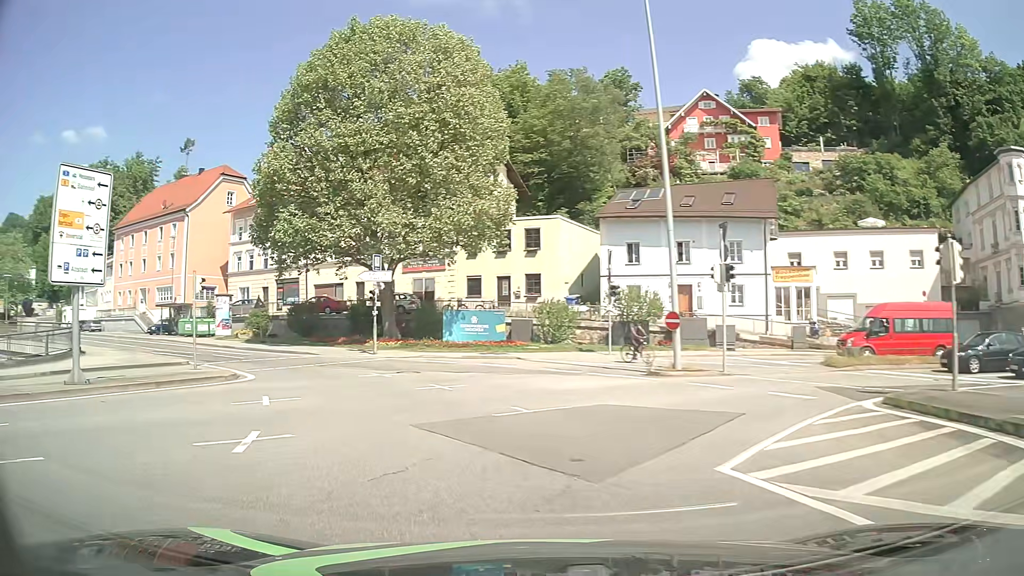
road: primary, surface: asphalt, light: Day
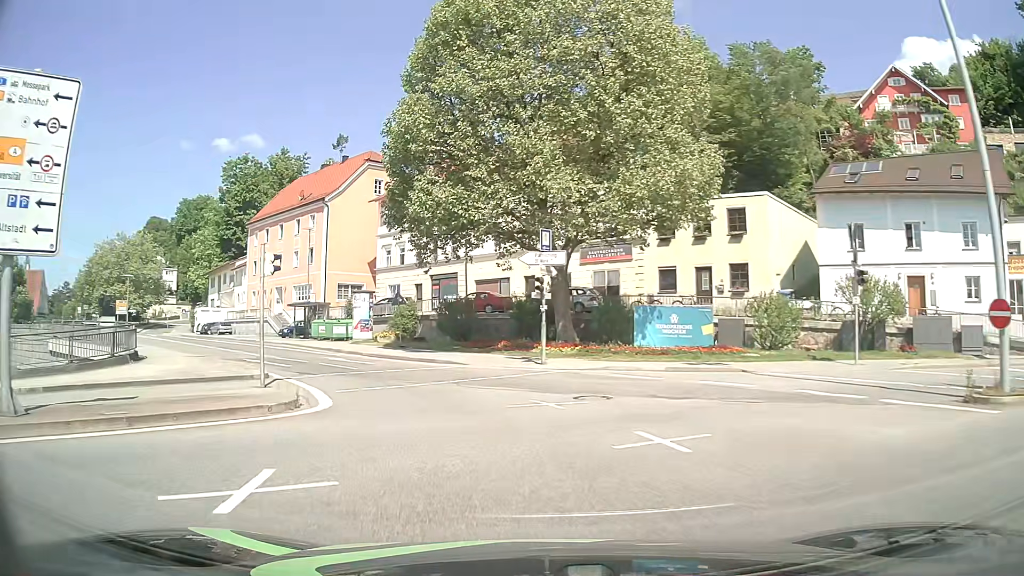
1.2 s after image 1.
(-1.3, +8.6) m; -15°
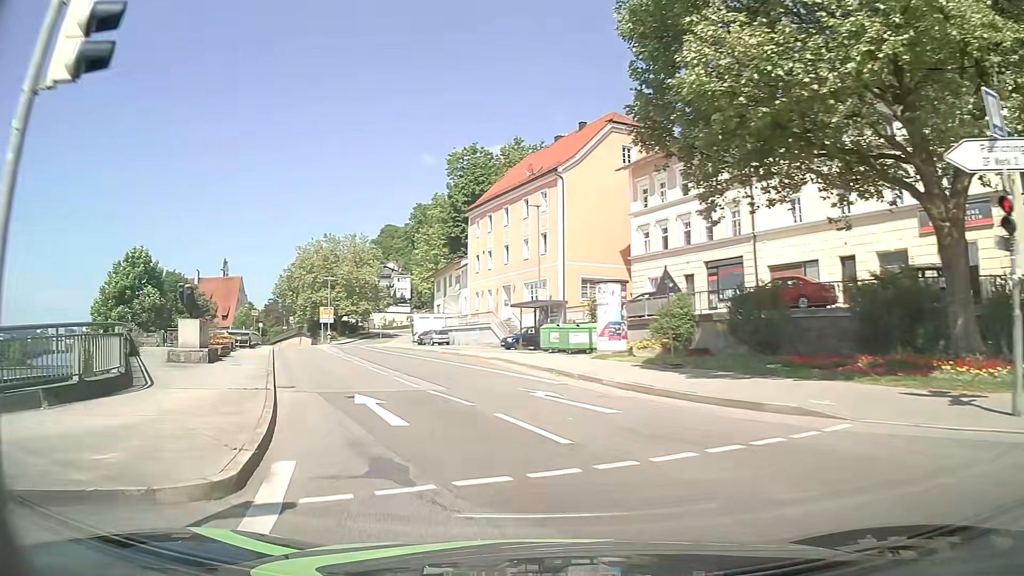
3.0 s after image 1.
(-2.6, +14.5) m; -23°
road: primary_link
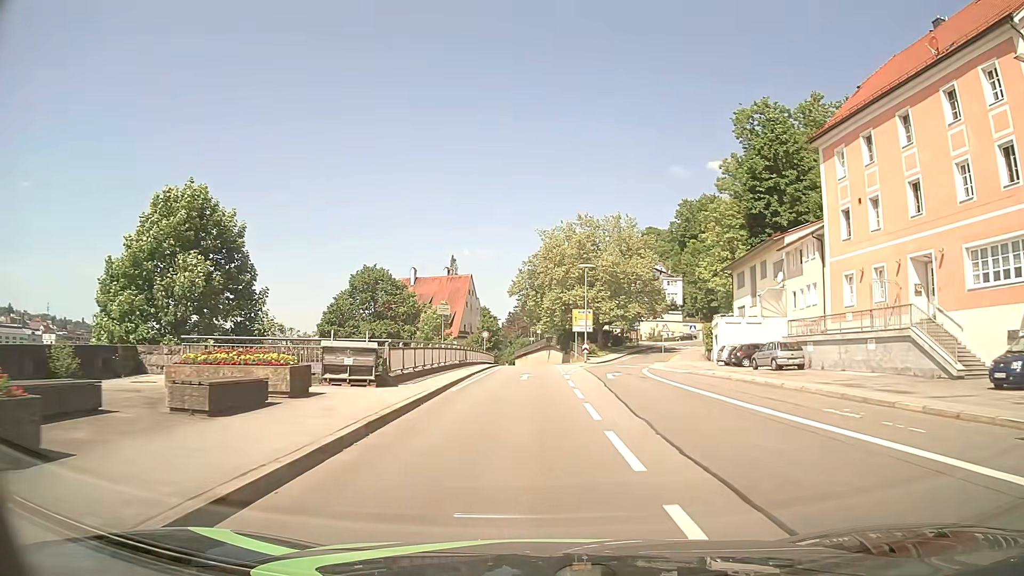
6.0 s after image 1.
(-7.4, +26.5) m; -22°
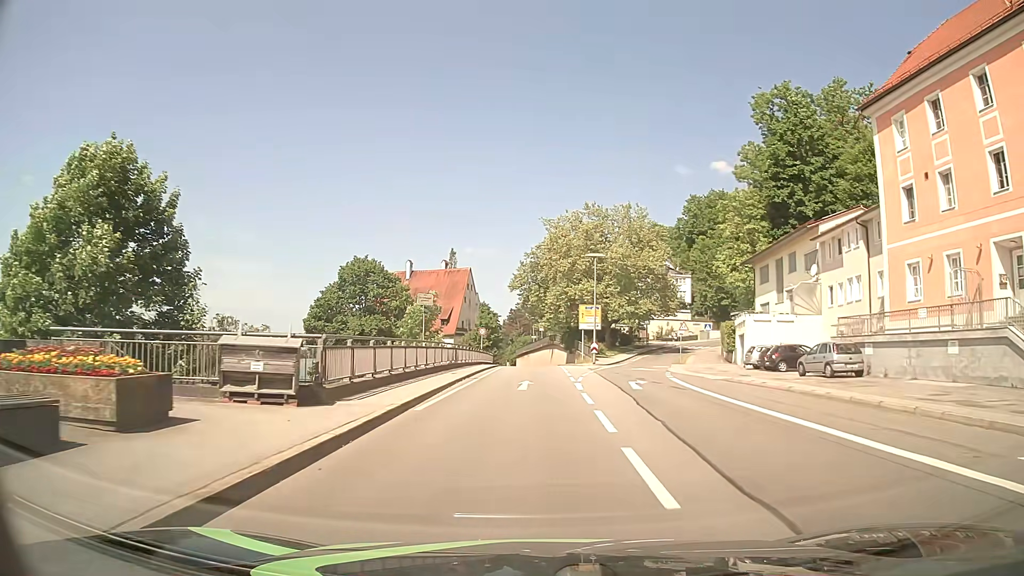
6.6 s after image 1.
(0.0, +6.2) m; 0°
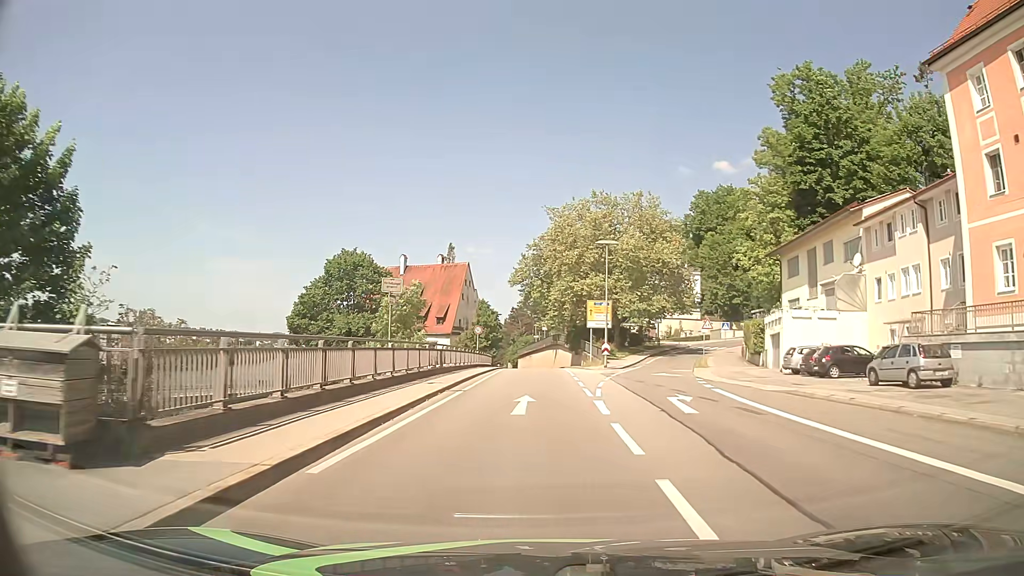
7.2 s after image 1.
(0.0, +6.5) m; 0°
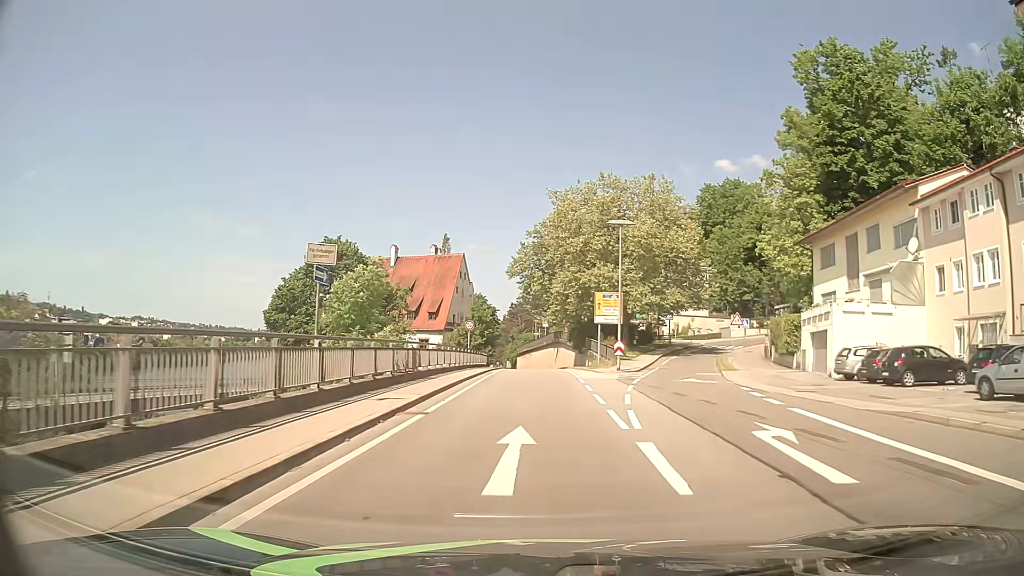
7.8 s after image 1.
(0.0, +6.7) m; 0°
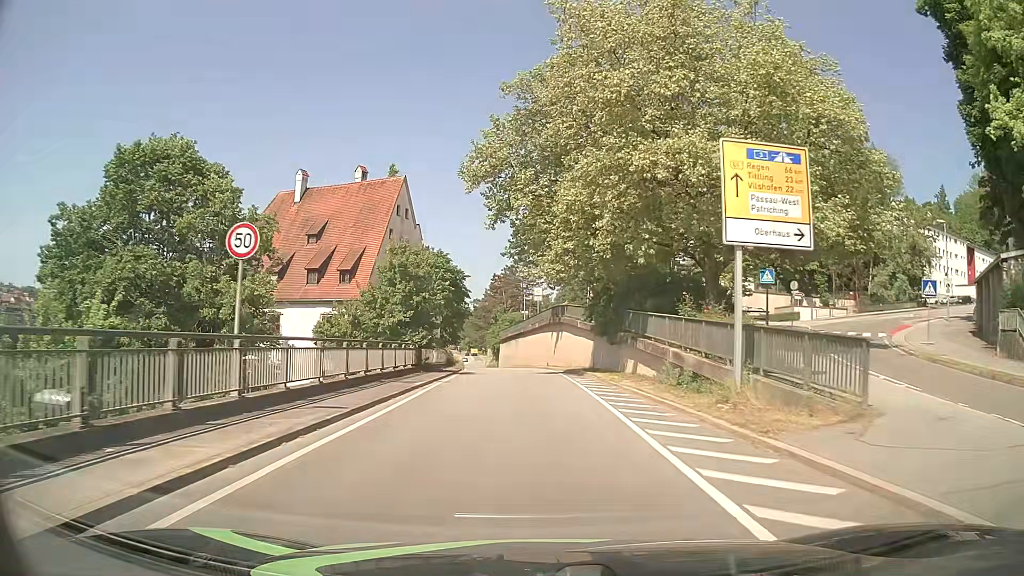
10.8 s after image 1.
(+0.2, +33.9) m; +1°
(0, +10) (0, +20) (0, +30) (-1, +40) (-1, +50) (-2, +60) (-3, +70) (-5, +80) (-6, +90) (-8, +100) m
